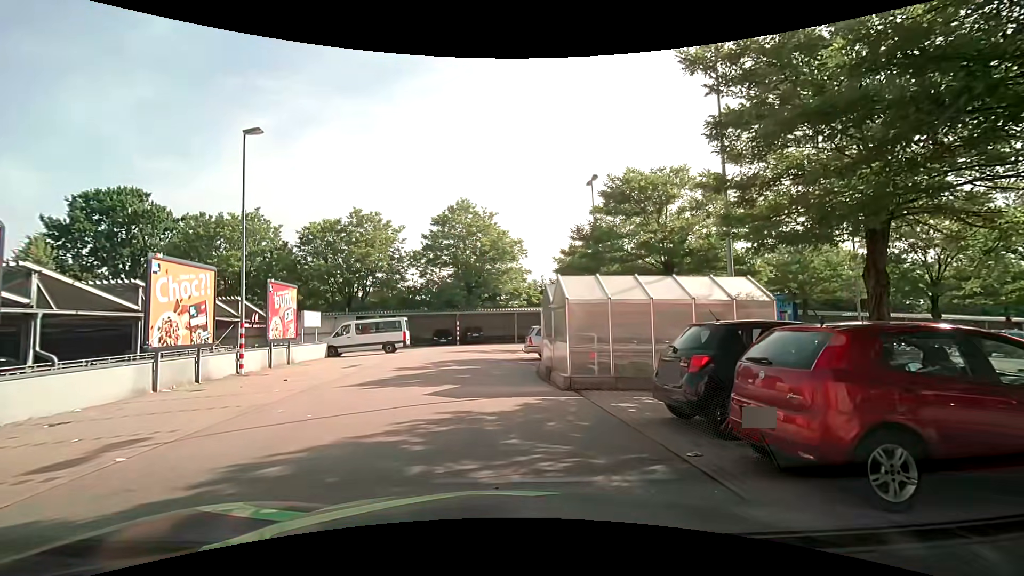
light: Day
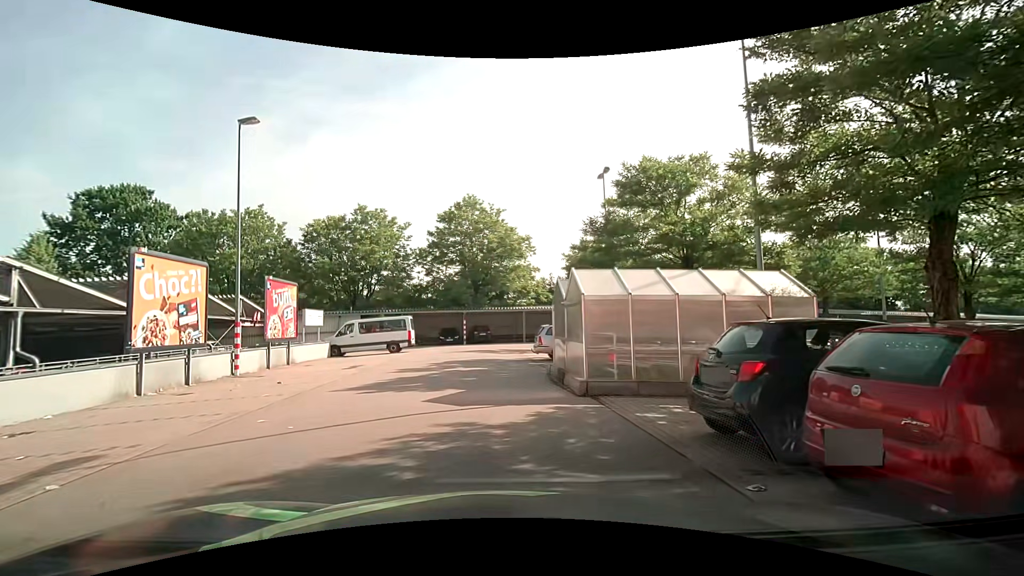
(0.0, +1.1) m; +1°
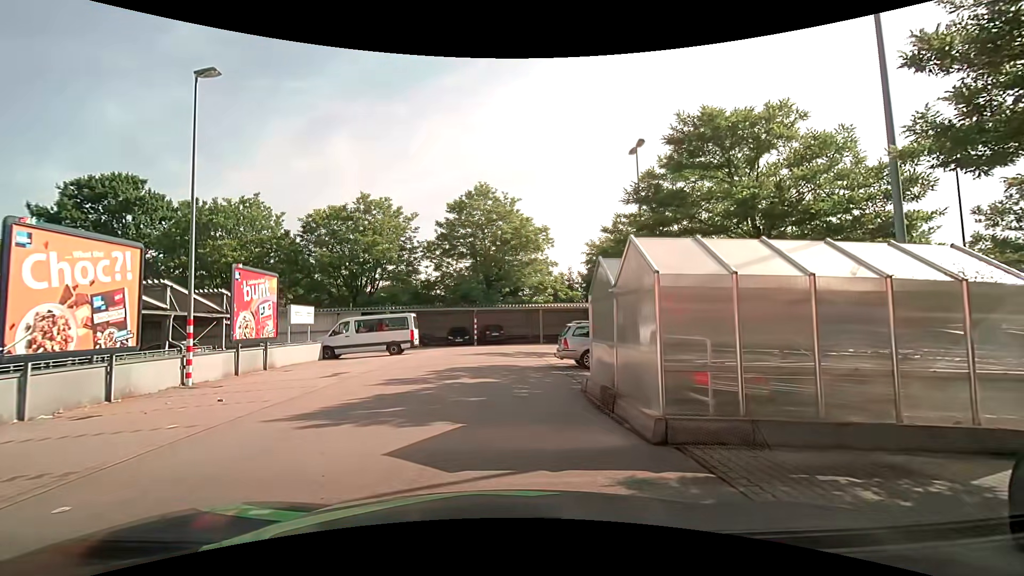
(-0.2, +4.0) m; -3°
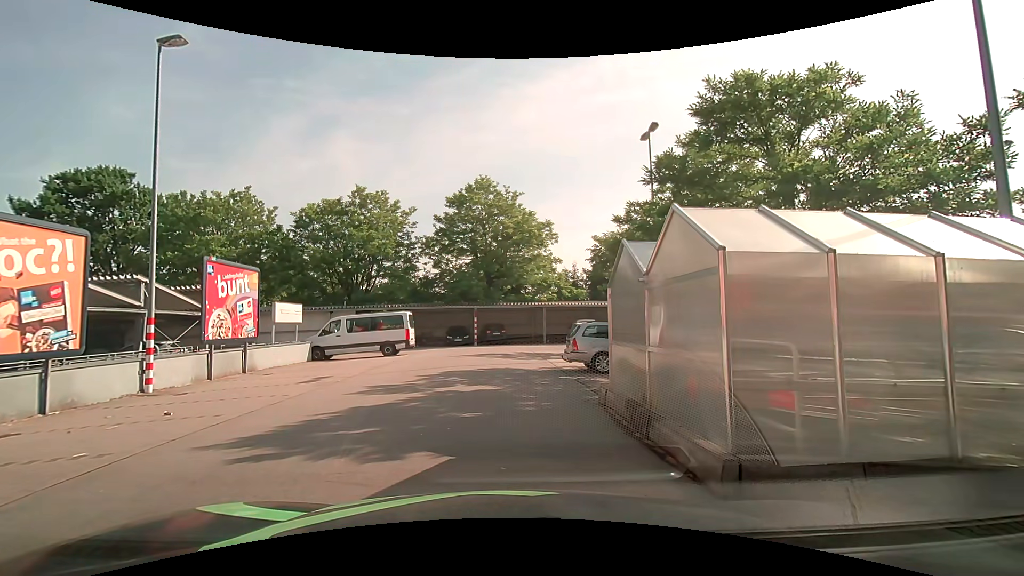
(0.0, +1.8) m; 0°
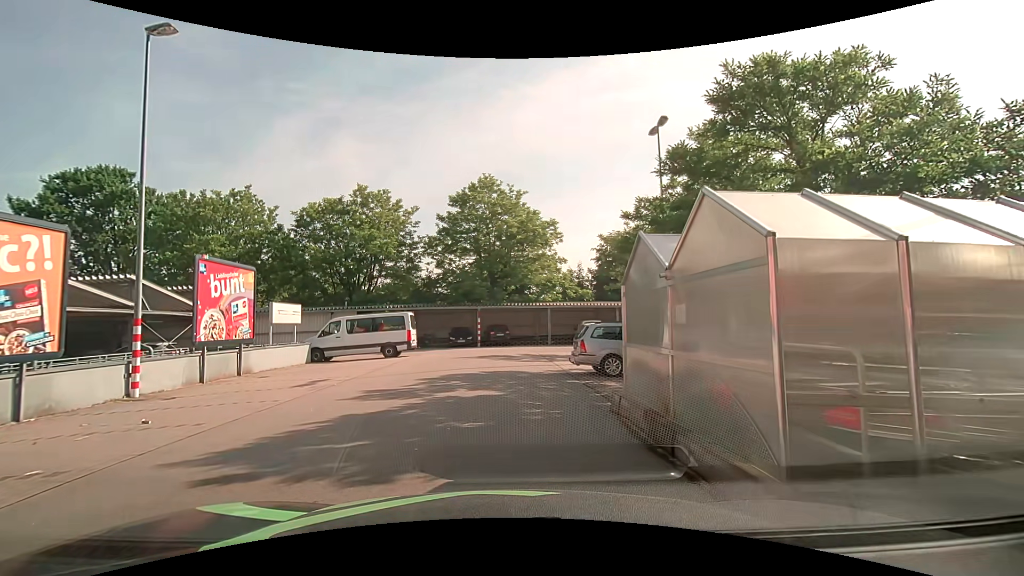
(0.0, +0.7) m; 0°
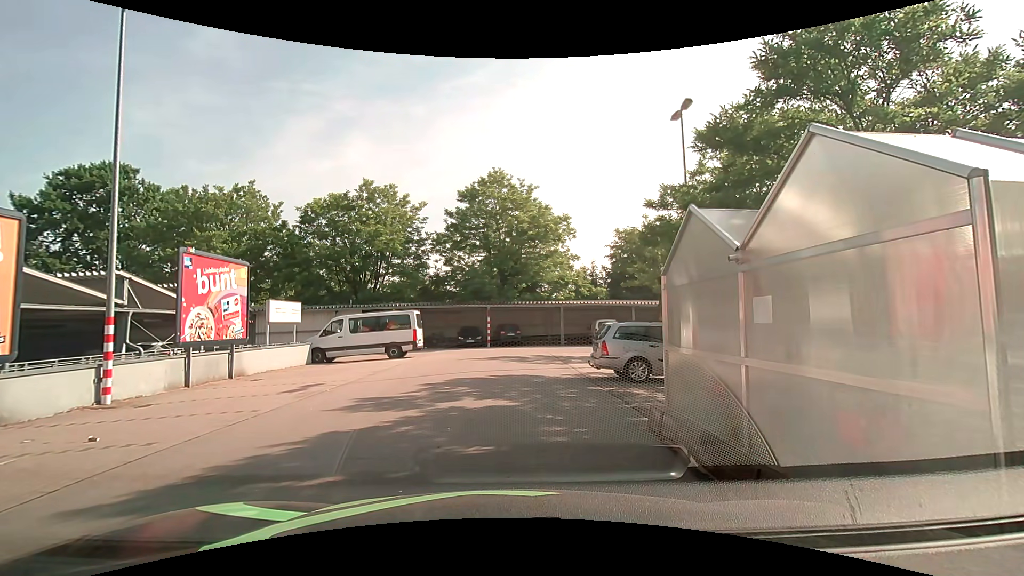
(0.0, +1.5) m; 0°
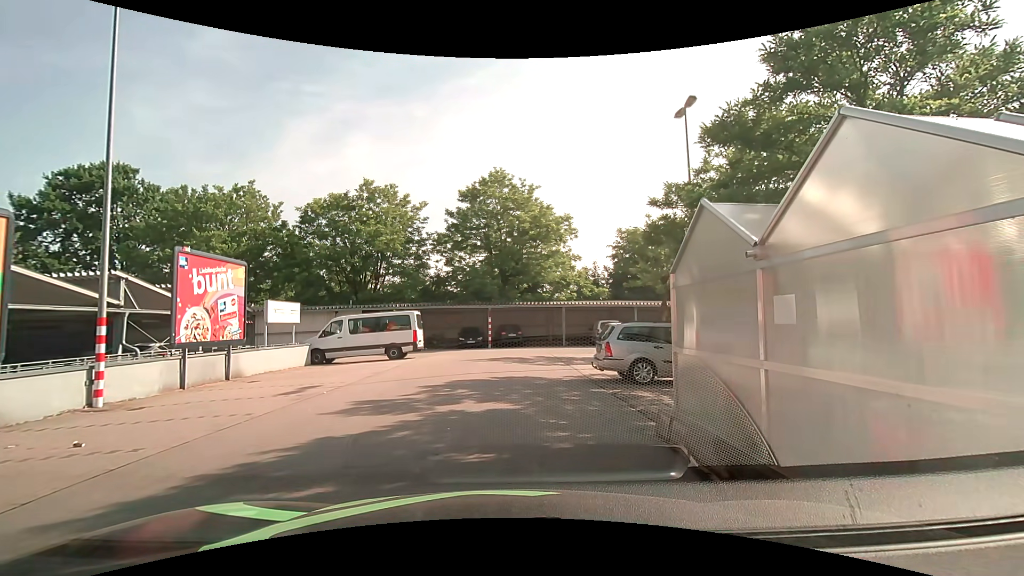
(0.0, +0.3) m; 0°
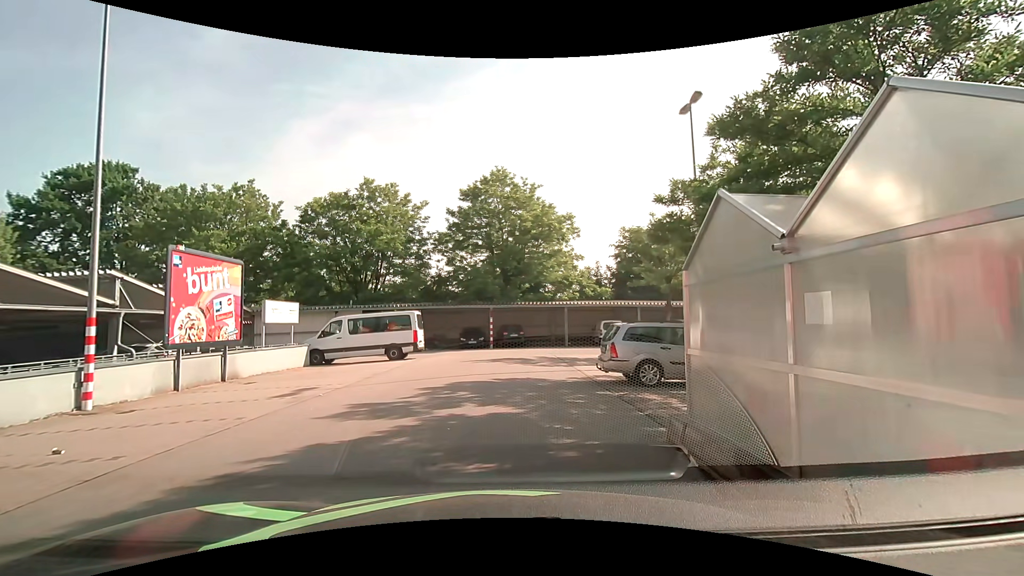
(0.0, +0.4) m; 0°
